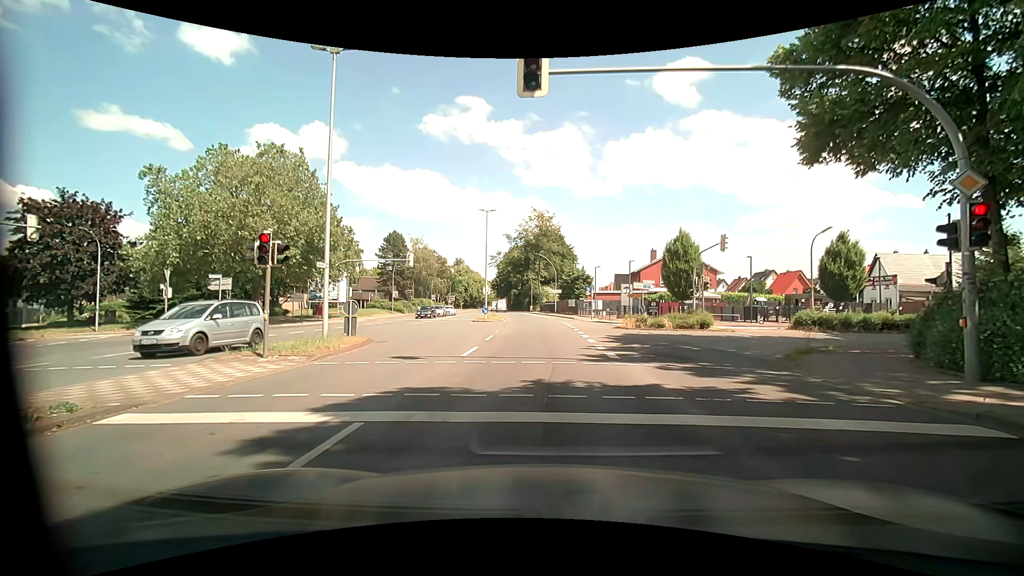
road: primary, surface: asphalt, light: Day
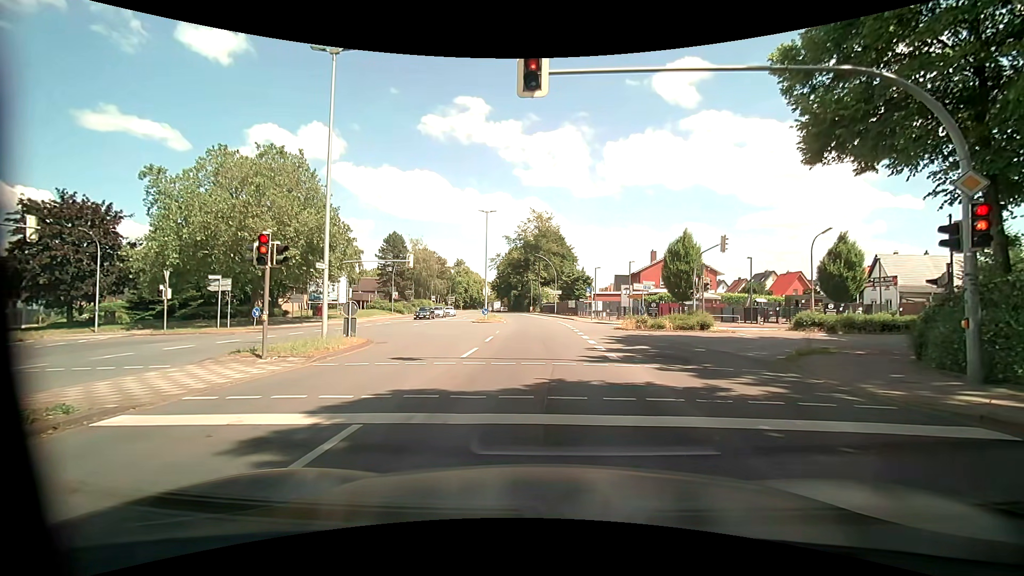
(0.0, 0.0) m; 0°
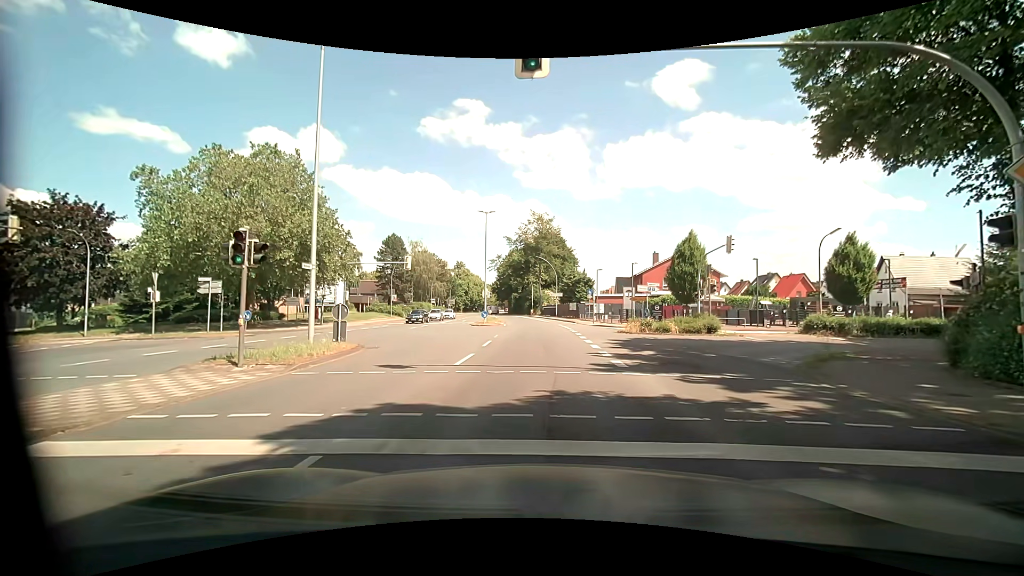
(0.0, +1.1) m; +1°
